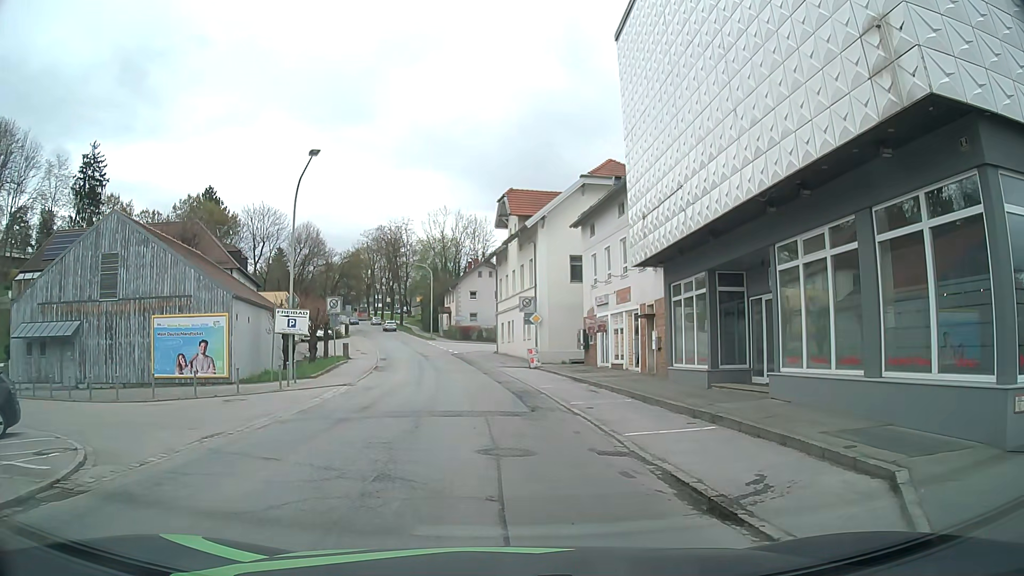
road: secondary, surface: asphalt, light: Day
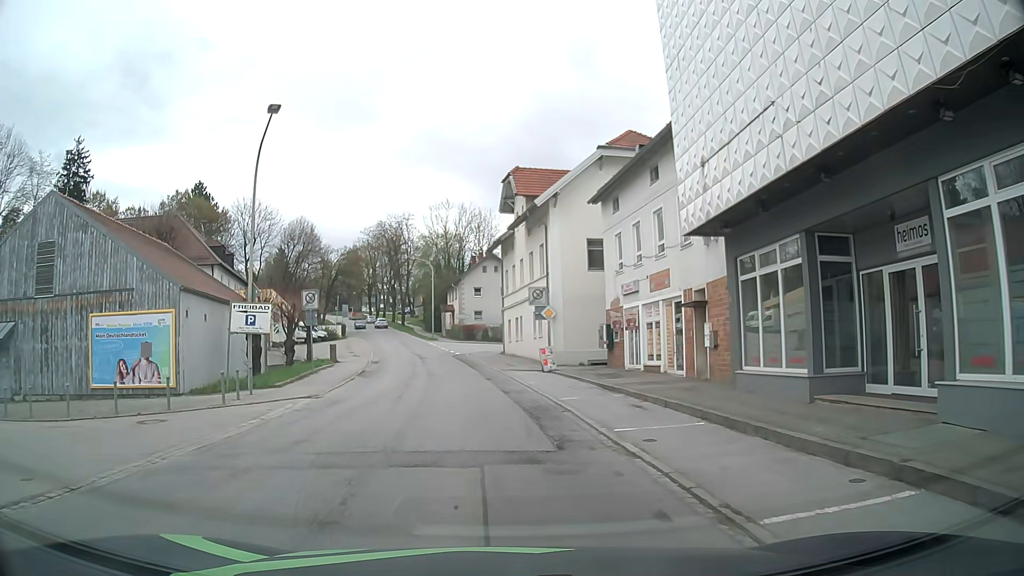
(-0.1, +6.1) m; 0°
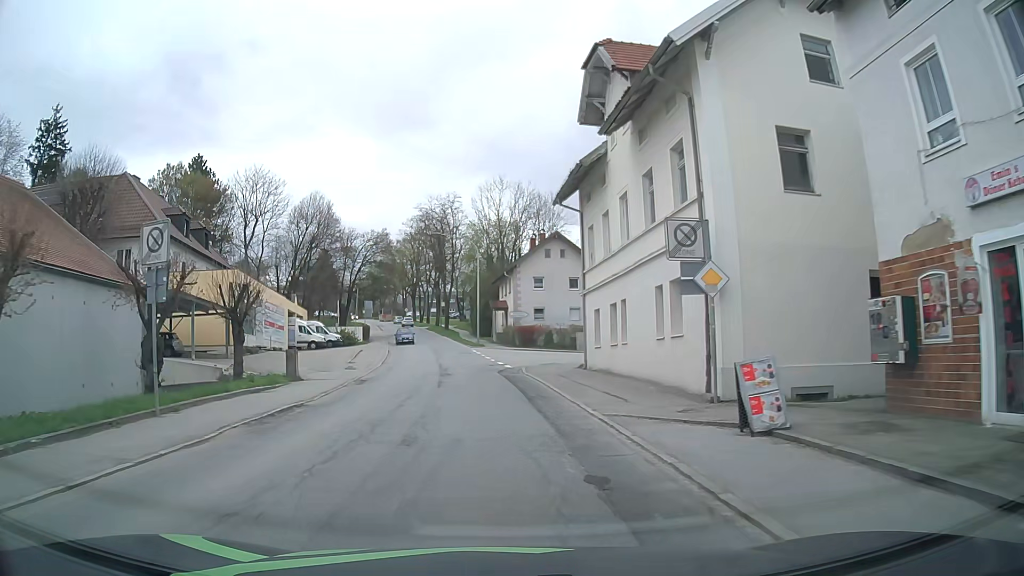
(-1.2, +19.8) m; -5°
(0, +10) (0, +20) (-1, +30) (-2, +40) (-4, +50) (-5, +60) (-7, +70) (-8, +79) (-10, +89) (-12, +99) m
